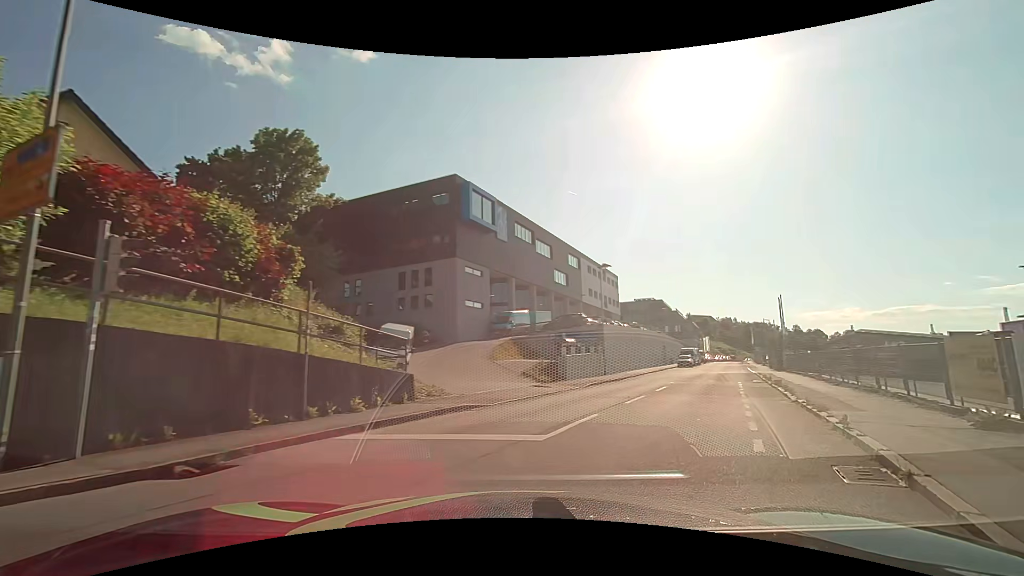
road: residential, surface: asphalt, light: Day
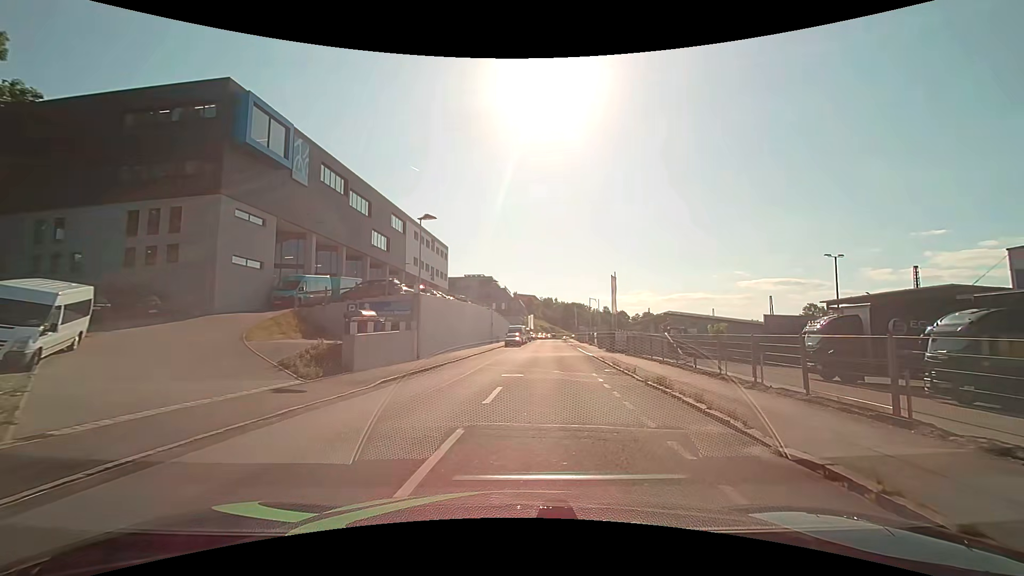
(+1.8, +9.2) m; +20°
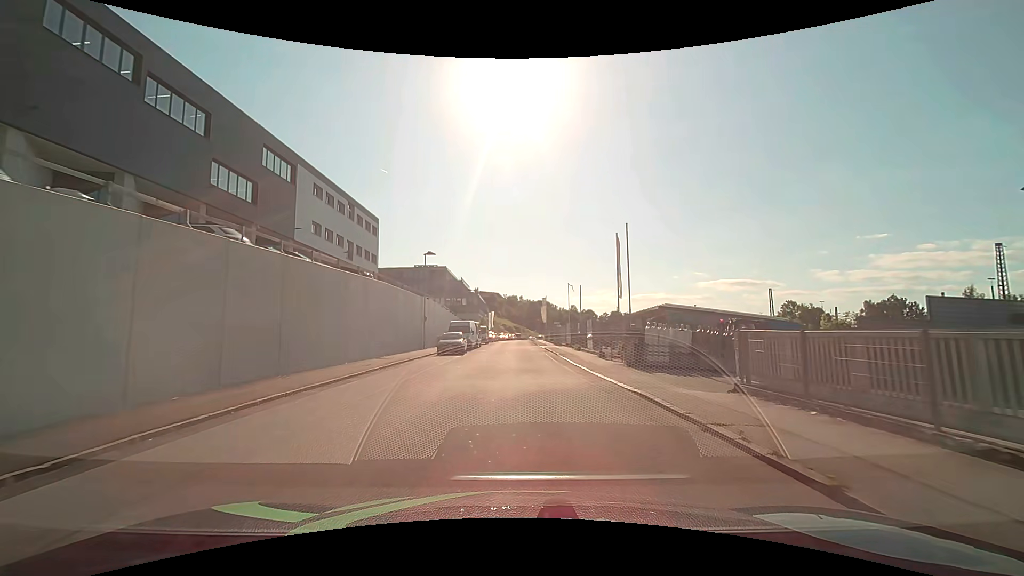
(+1.6, +22.3) m; +4°
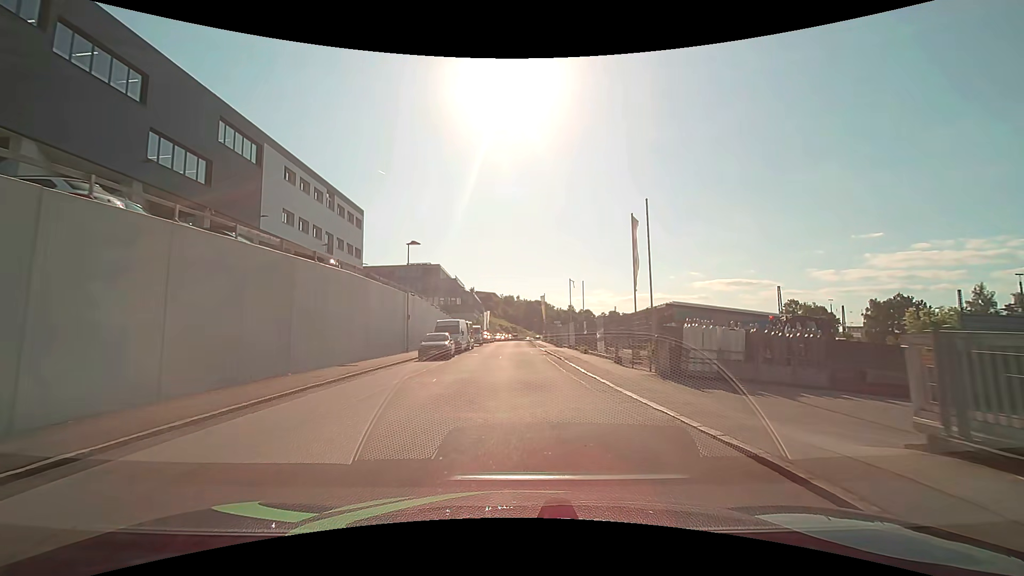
(+0.1, +5.3) m; +1°
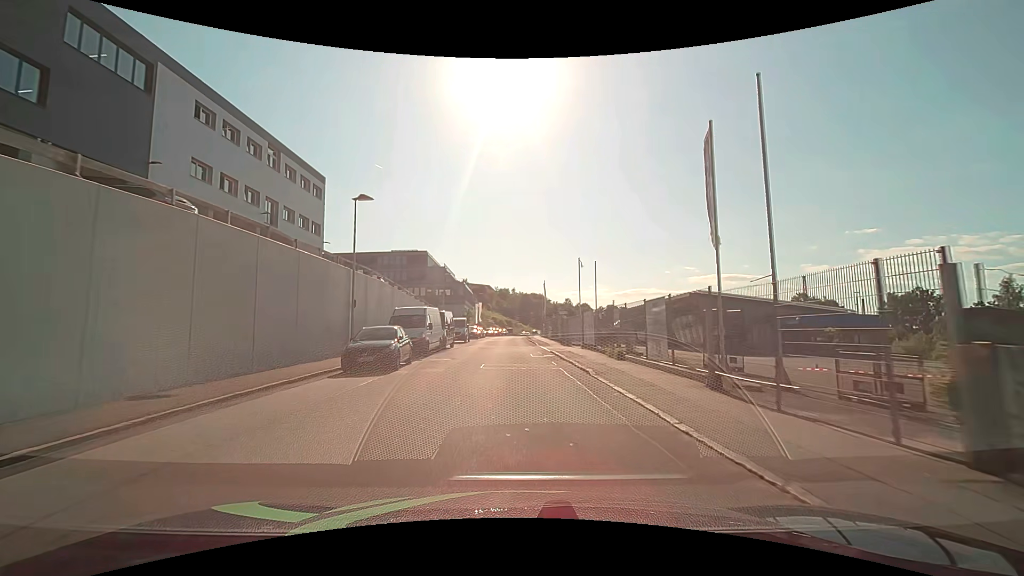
(+0.1, +11.4) m; +1°
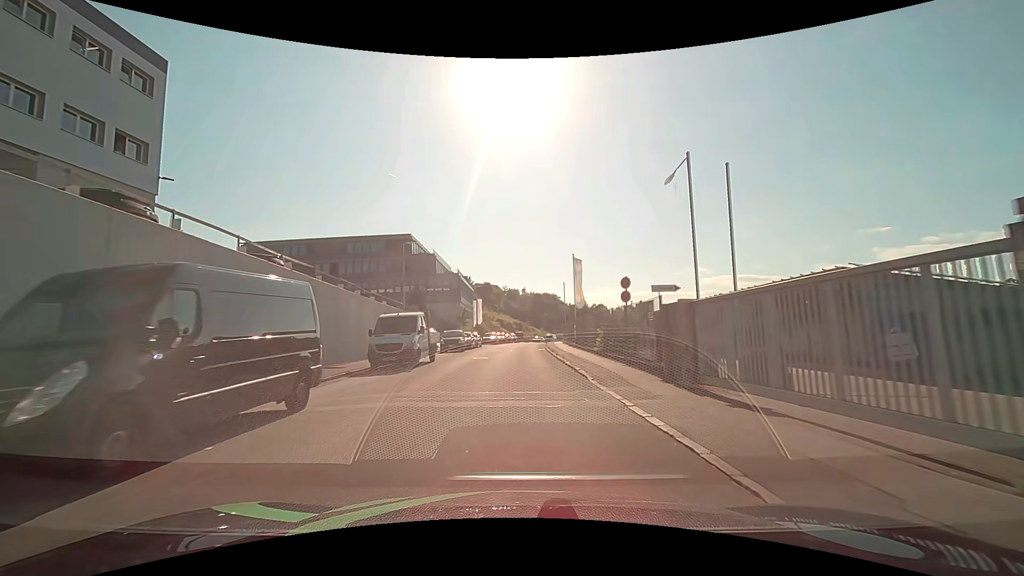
(-0.2, +25.4) m; -2°
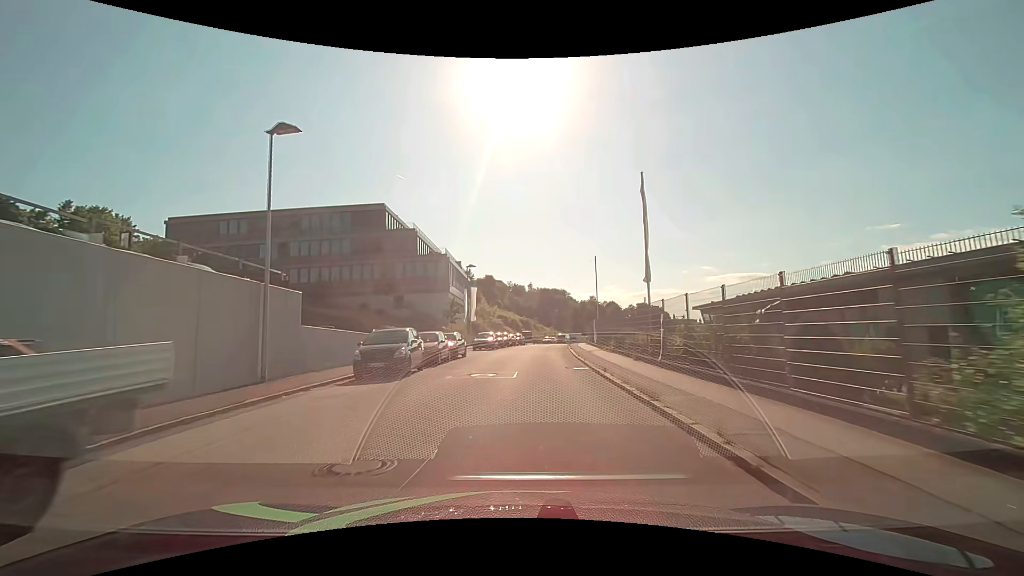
(-0.1, +20.5) m; 0°
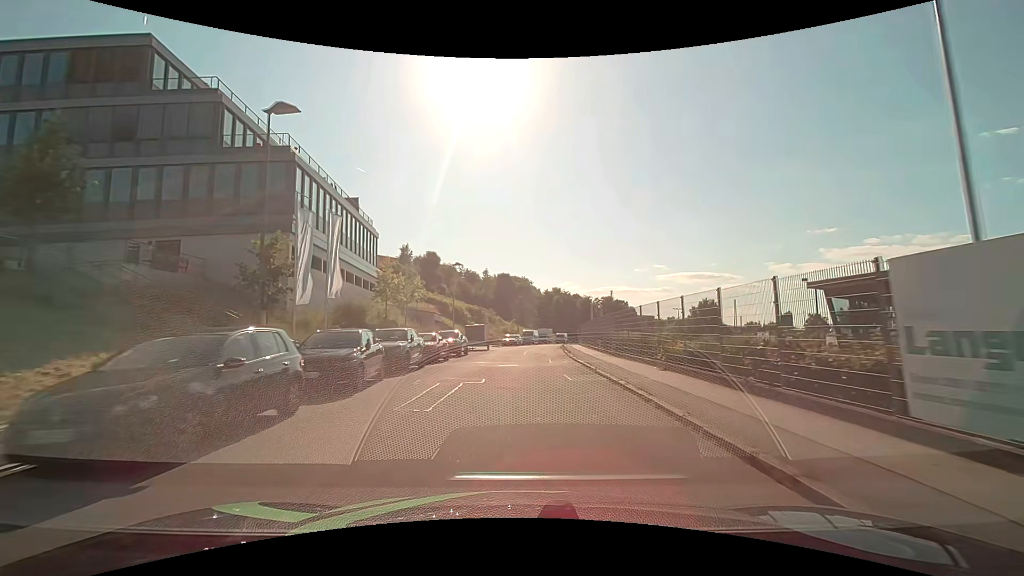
(+0.7, +35.5) m; +4°
(0, +10) (0, +20) (+1, +30) (+1, +40) (+2, +50) (+3, +60) (+5, +70) (+6, +80) (+8, +89) (+11, +99) m
